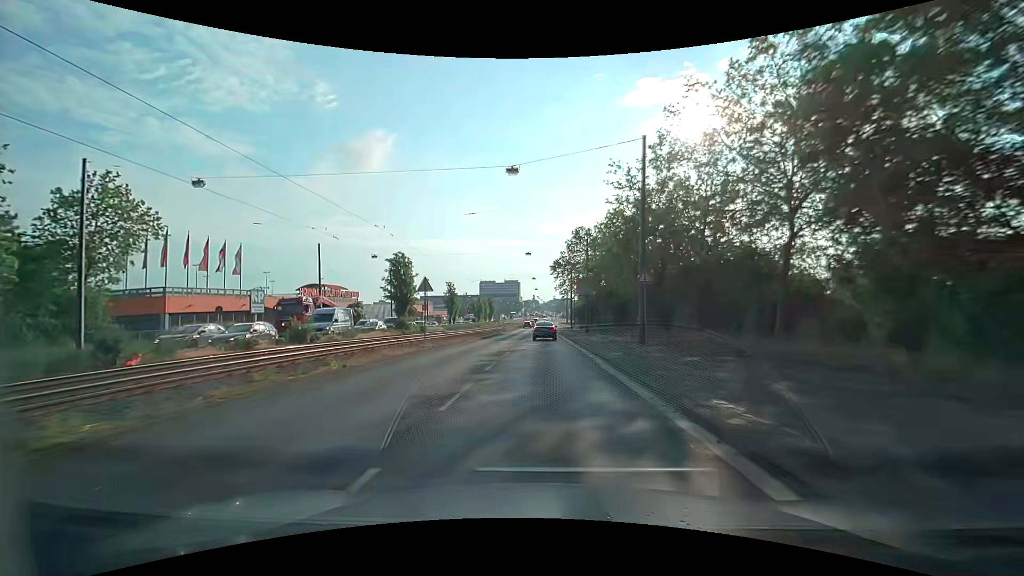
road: primary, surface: asphalt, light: Day
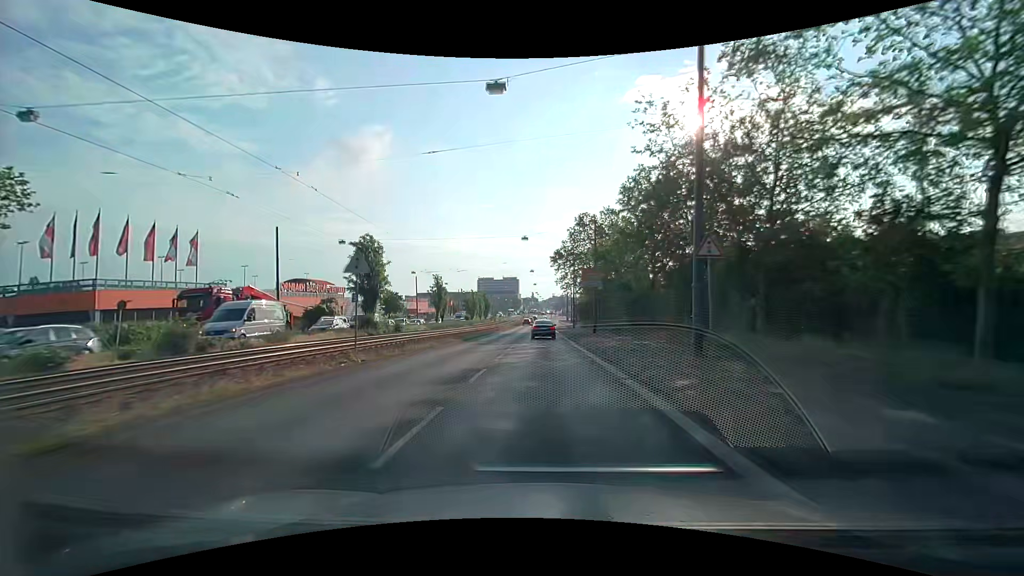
(0.0, +9.0) m; 0°
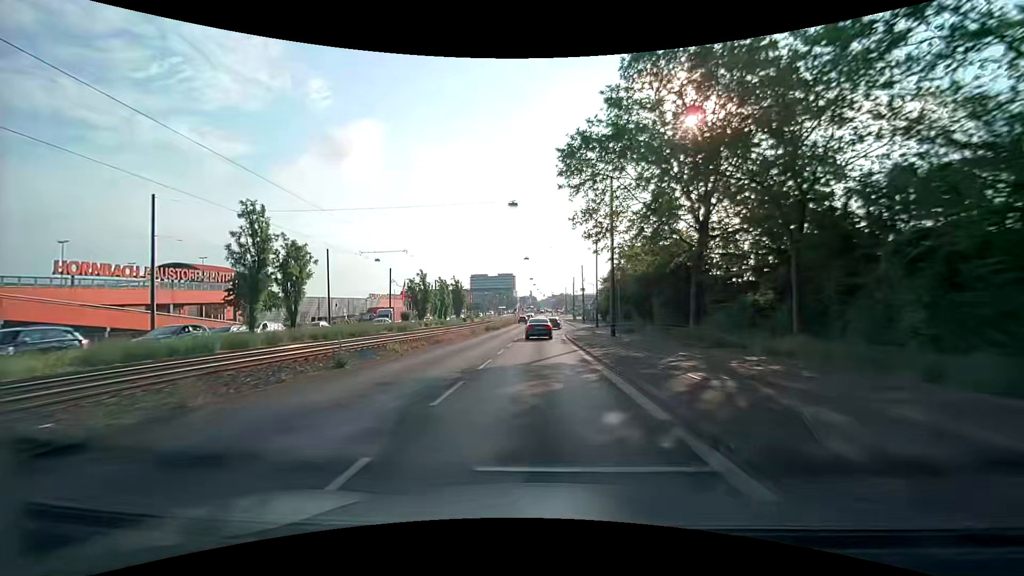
(+0.3, +44.3) m; 0°
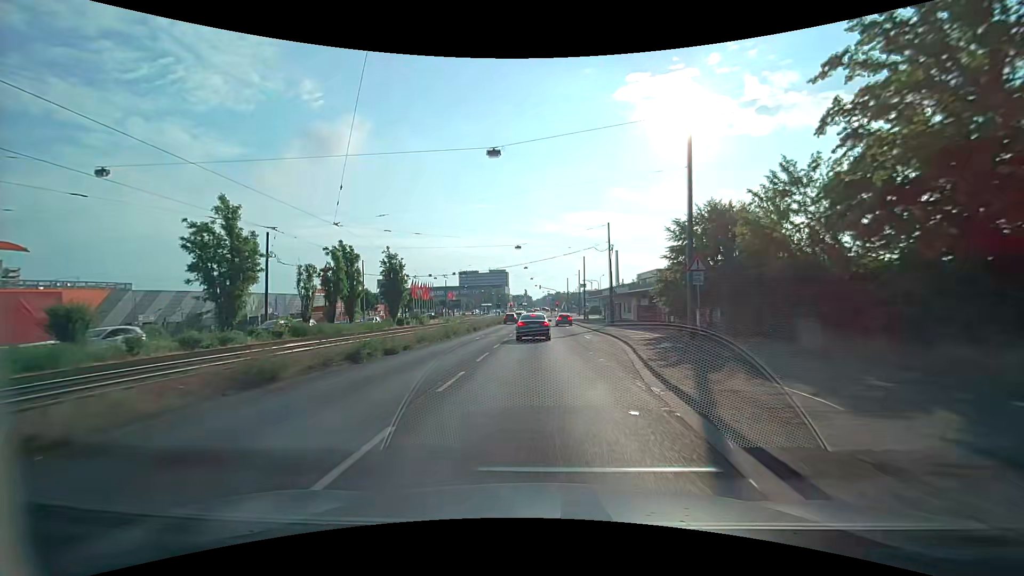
(0.0, +40.1) m; +1°
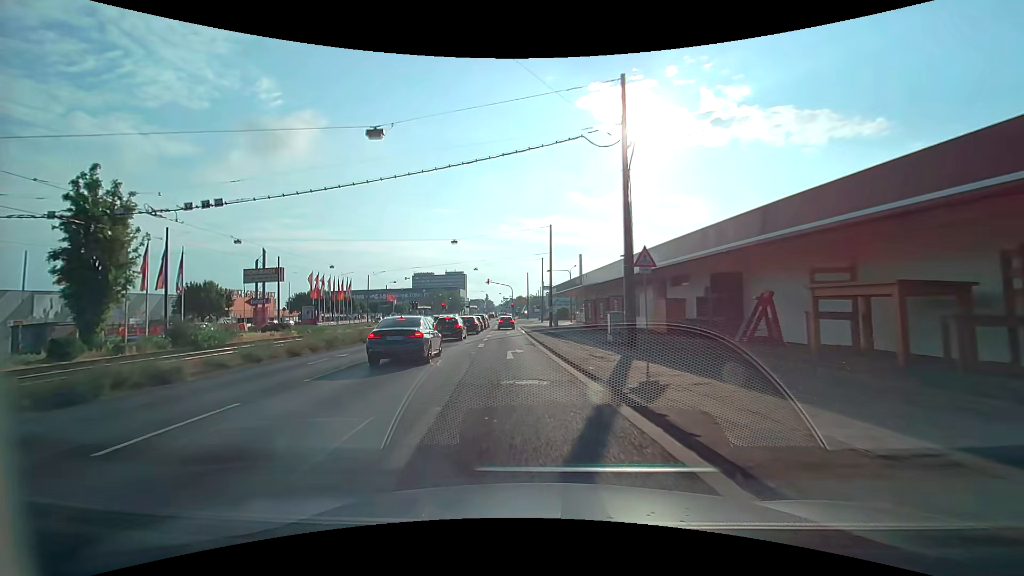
(+2.1, +32.9) m; +4°
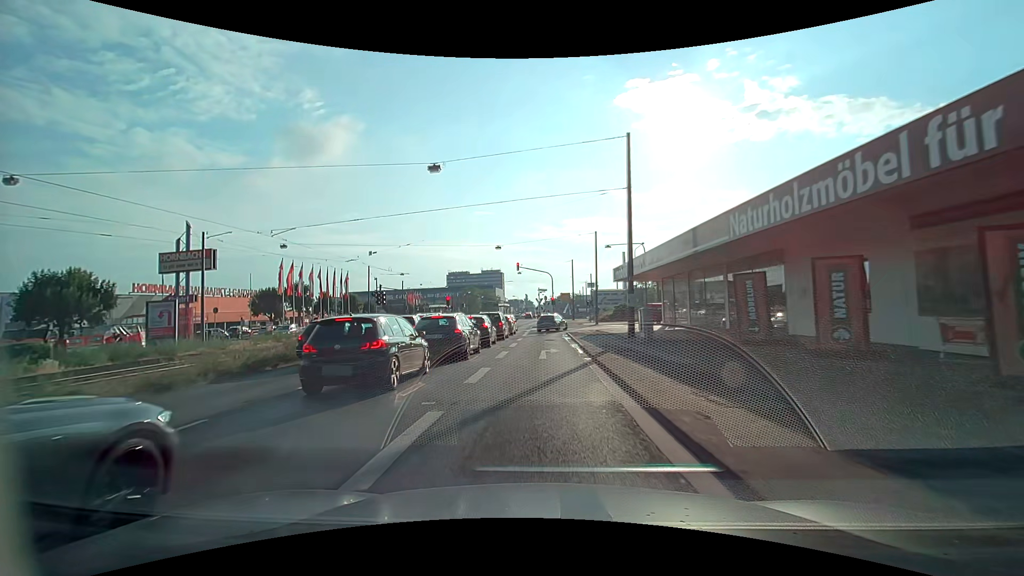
(-1.4, +25.2) m; -4°
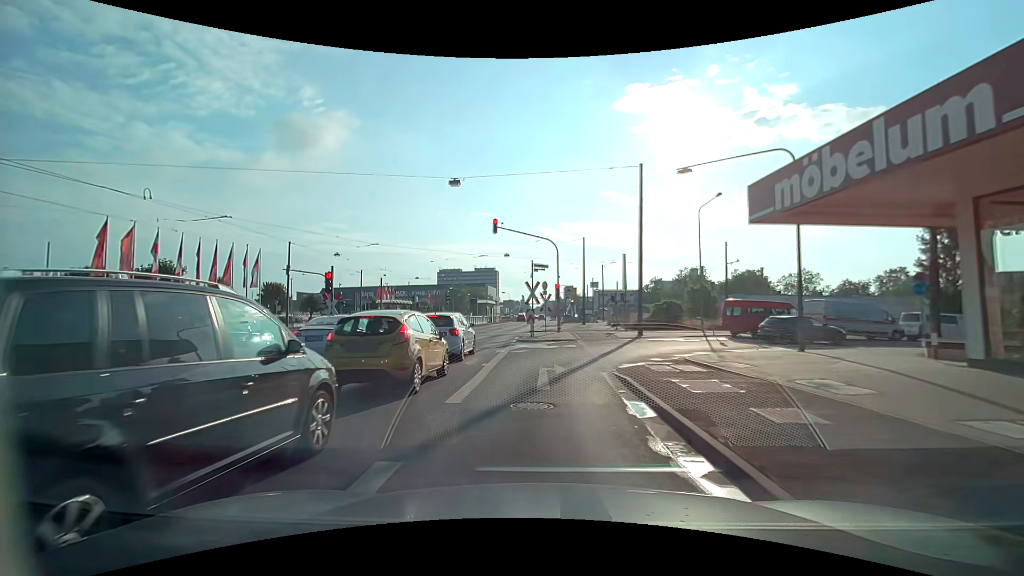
(-0.2, +26.4) m; 0°
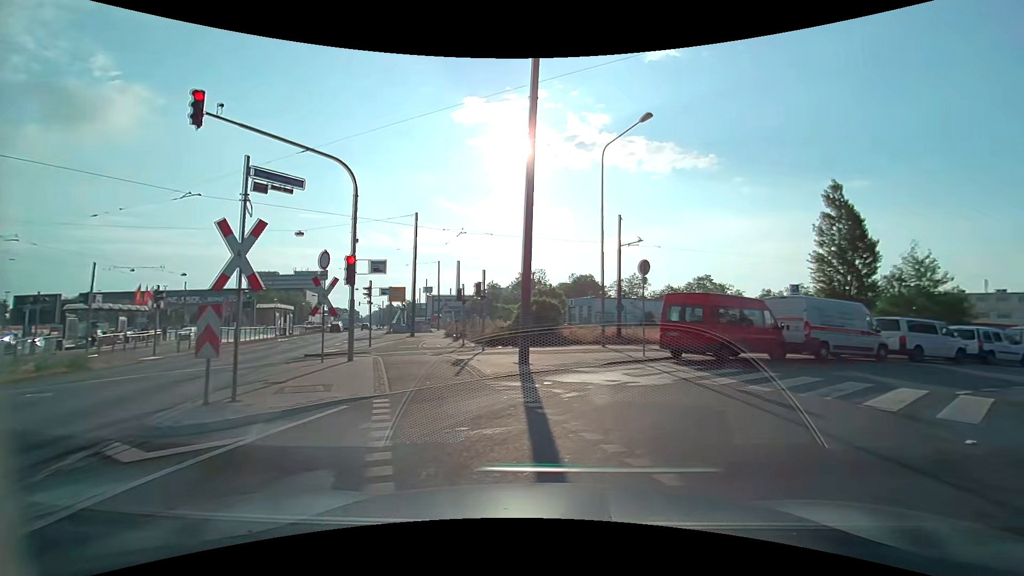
(+0.9, +17.1) m; +17°
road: unclassified
